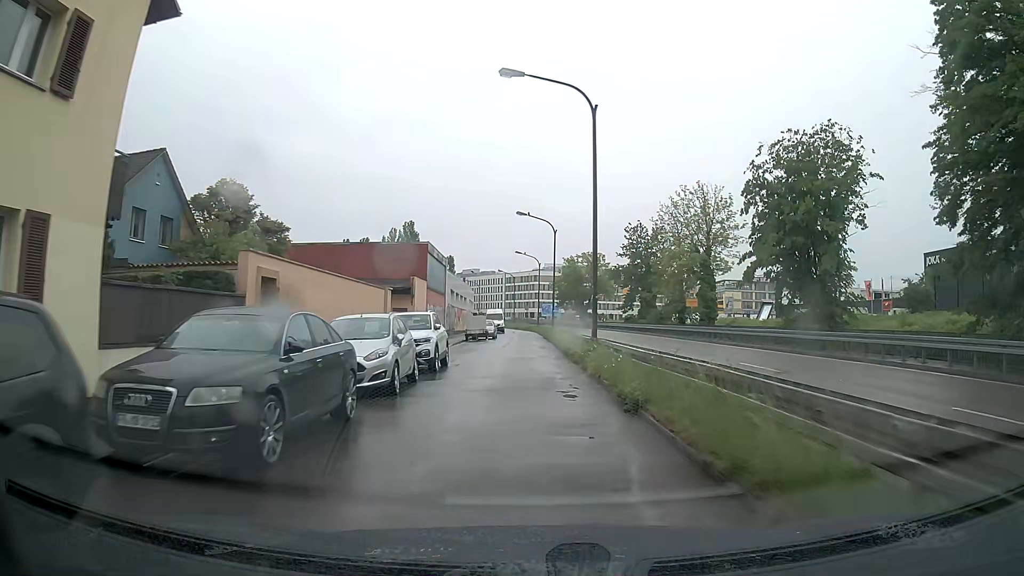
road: residential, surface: asphalt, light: Day
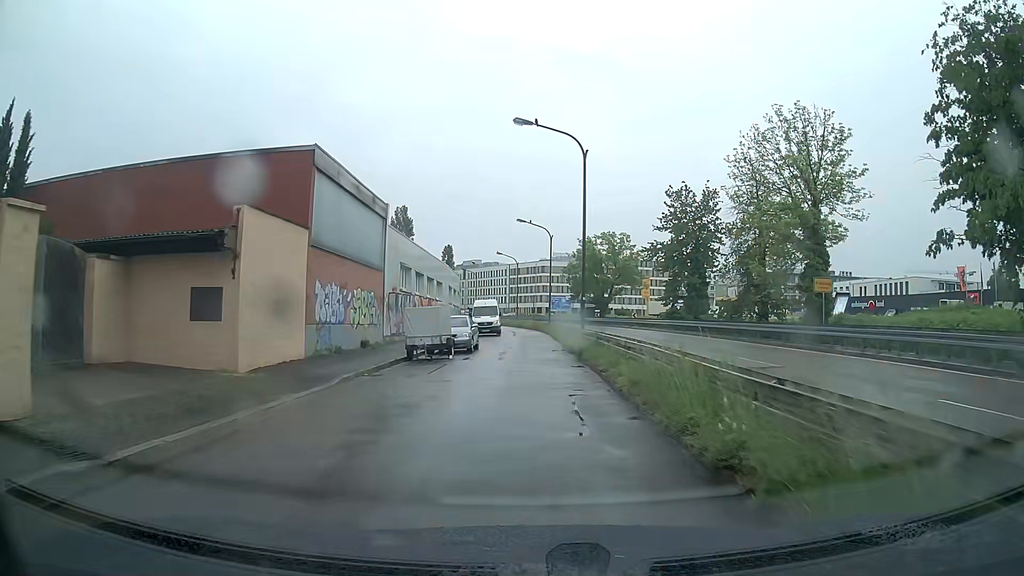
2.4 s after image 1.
(-0.4, +23.5) m; -1°
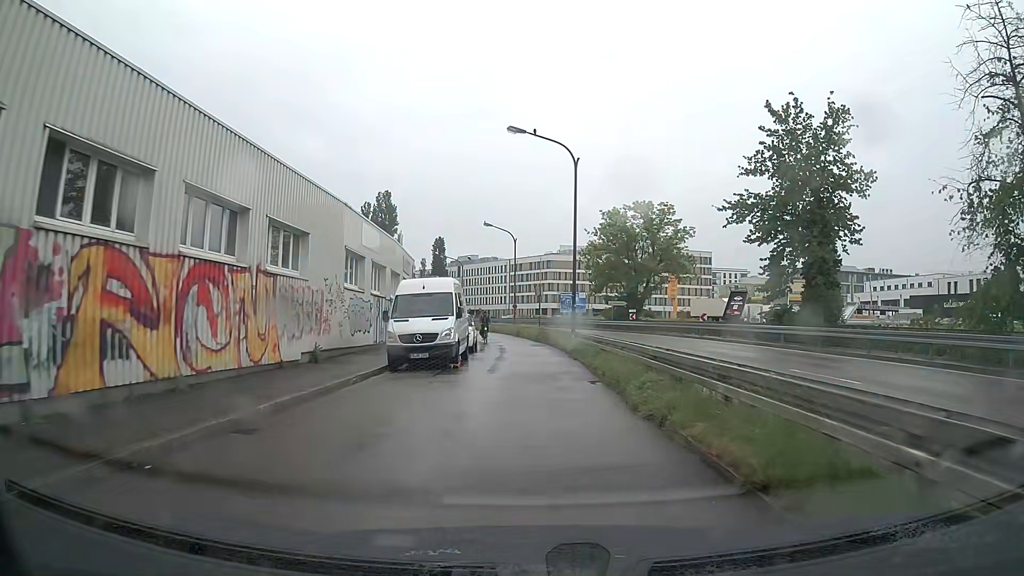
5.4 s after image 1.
(-0.1, +28.7) m; 0°
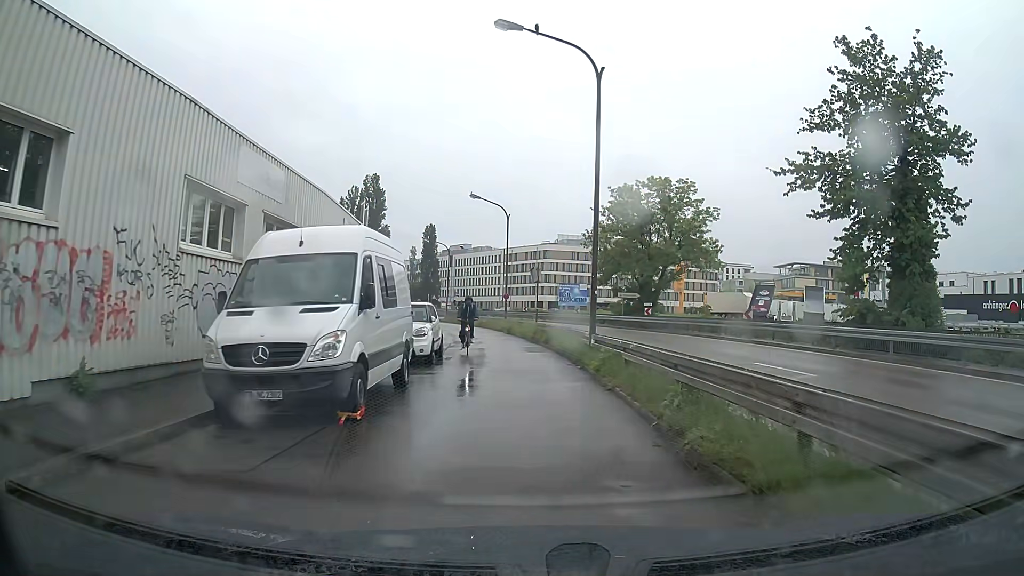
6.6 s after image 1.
(-0.1, +10.1) m; +1°
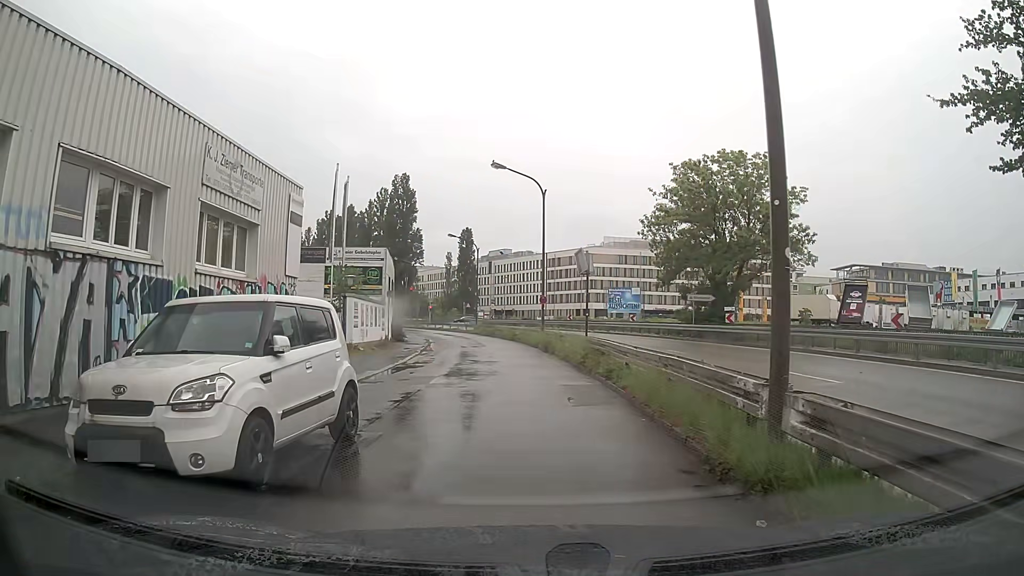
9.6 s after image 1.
(-0.1, +11.9) m; -4°
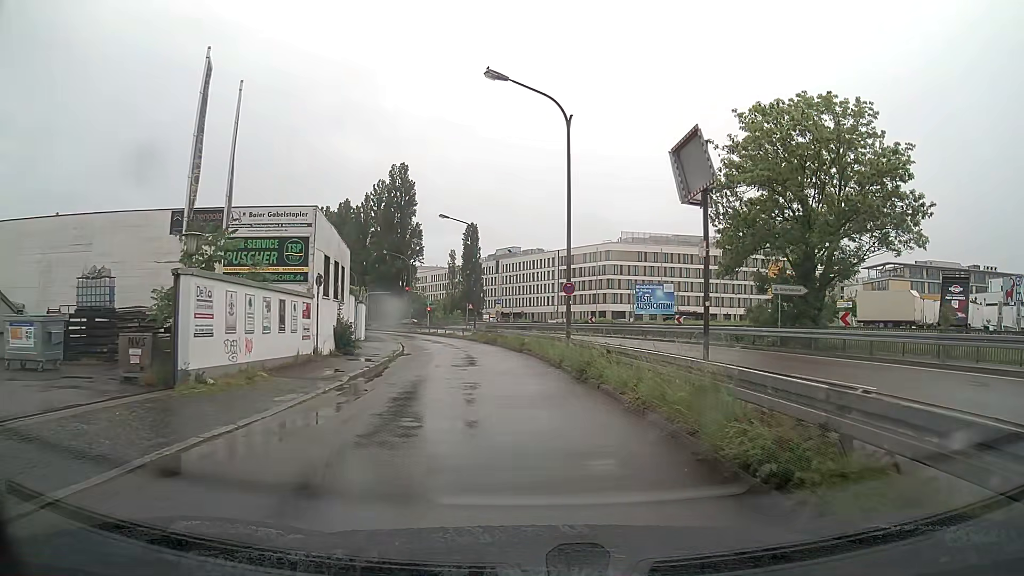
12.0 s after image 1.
(-0.2, +14.2) m; -1°
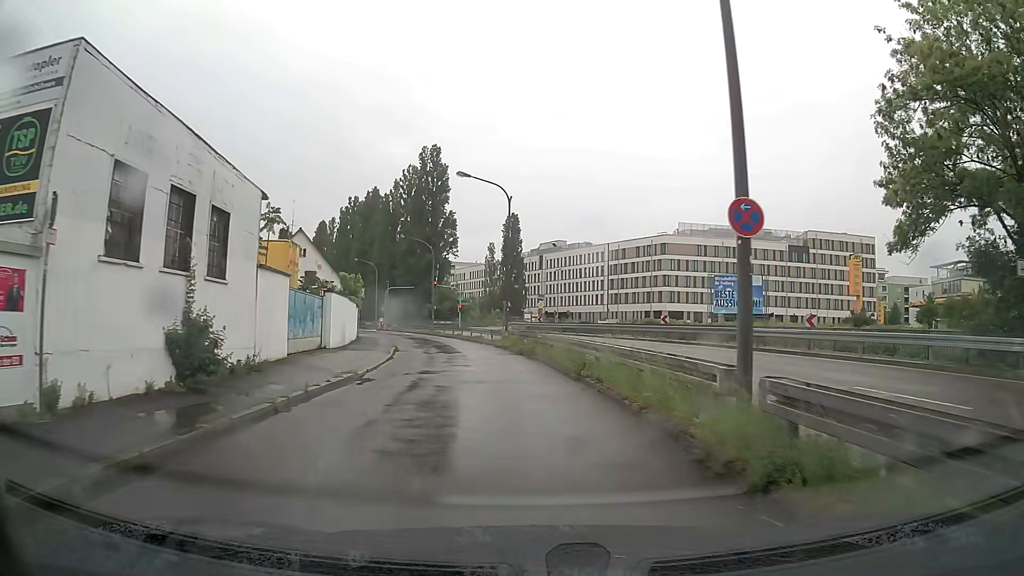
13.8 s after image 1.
(-0.4, +15.1) m; -4°
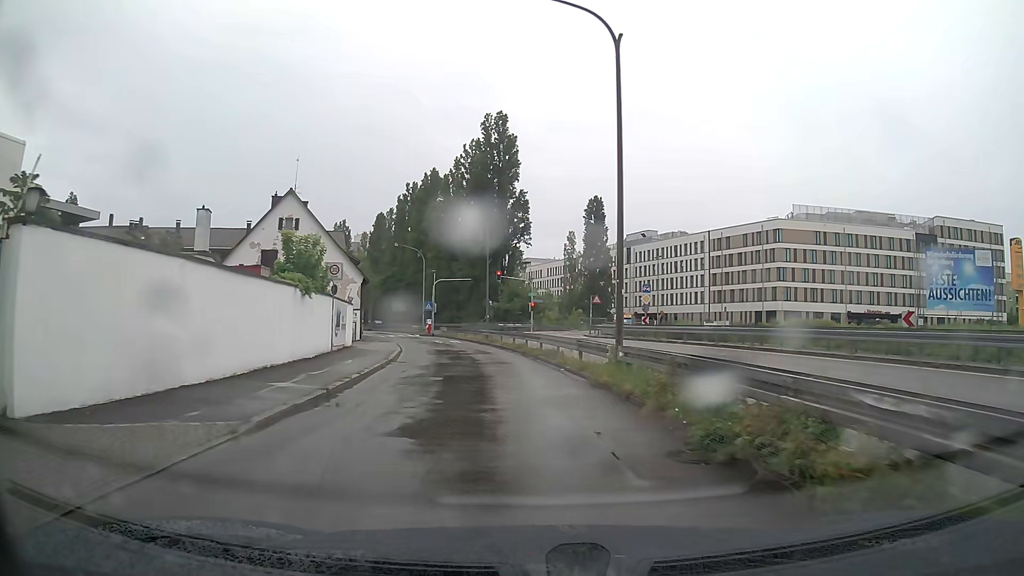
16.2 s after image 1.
(-1.4, +21.9) m; -6°
